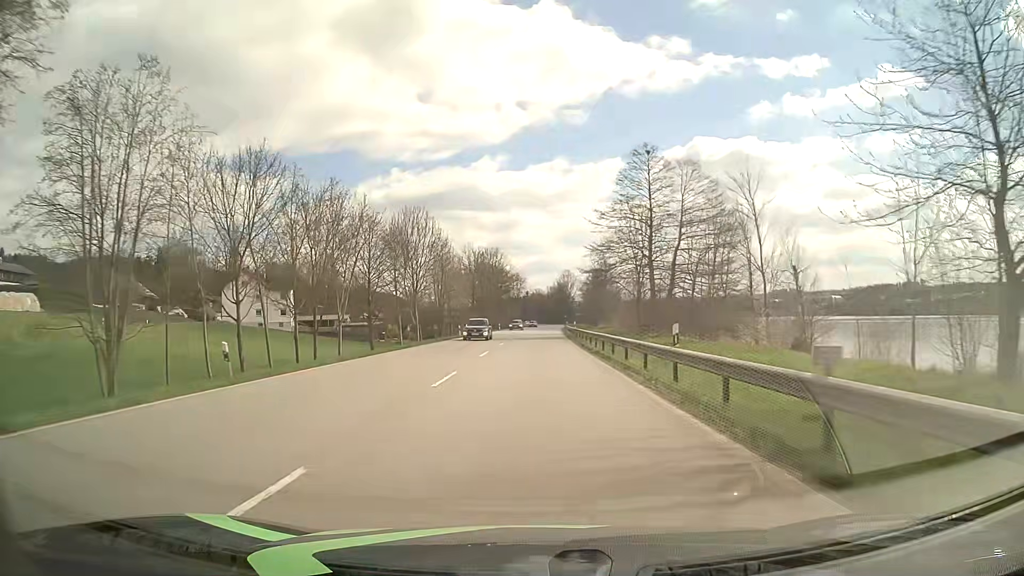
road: primary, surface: asphalt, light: Day
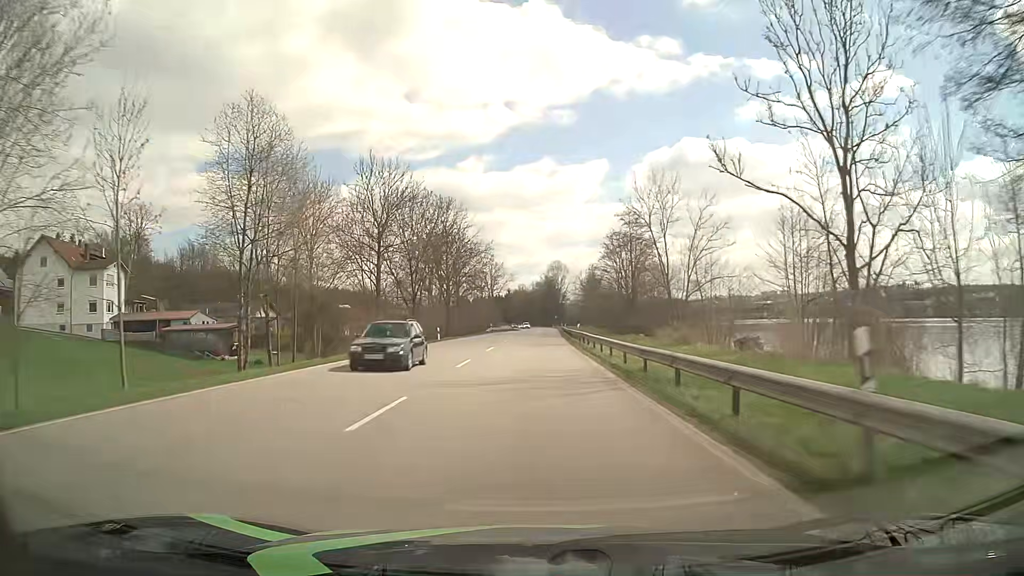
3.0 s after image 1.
(+0.5, +53.6) m; +1°
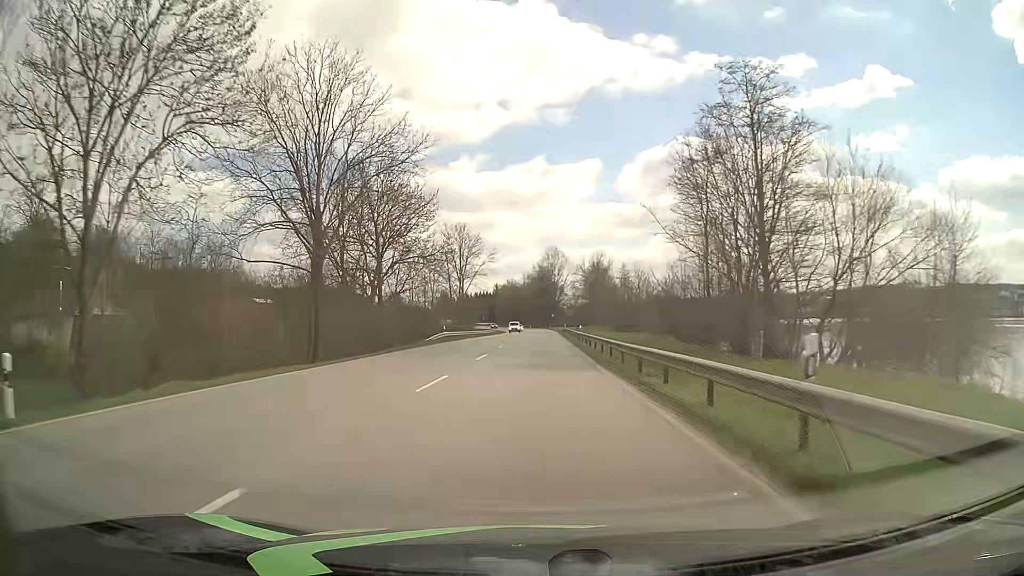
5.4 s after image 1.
(+0.1, +42.9) m; 0°
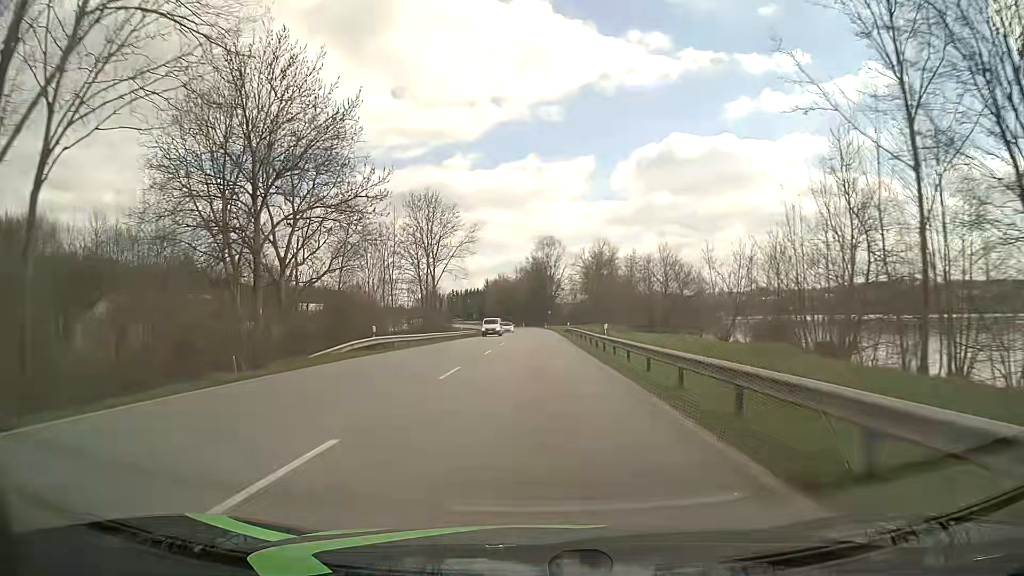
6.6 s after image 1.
(+0.1, +21.5) m; +1°
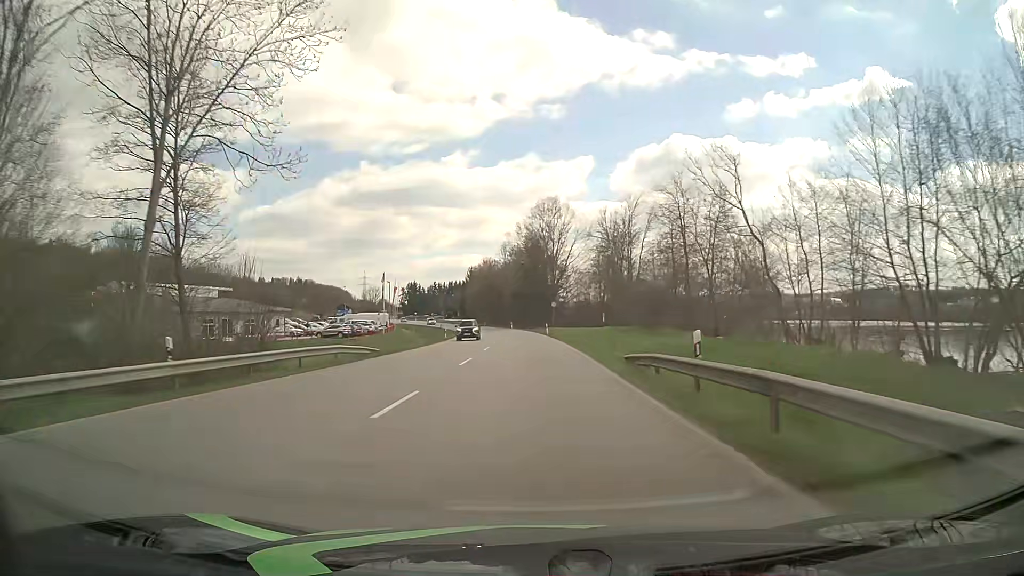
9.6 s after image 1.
(+0.3, +53.9) m; 0°
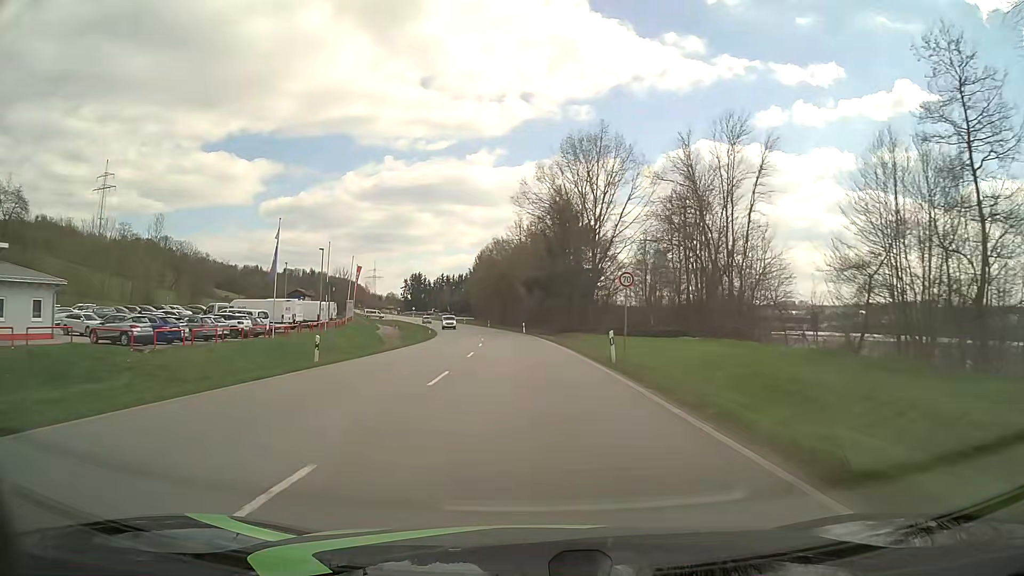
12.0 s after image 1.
(-0.5, +43.1) m; -2°
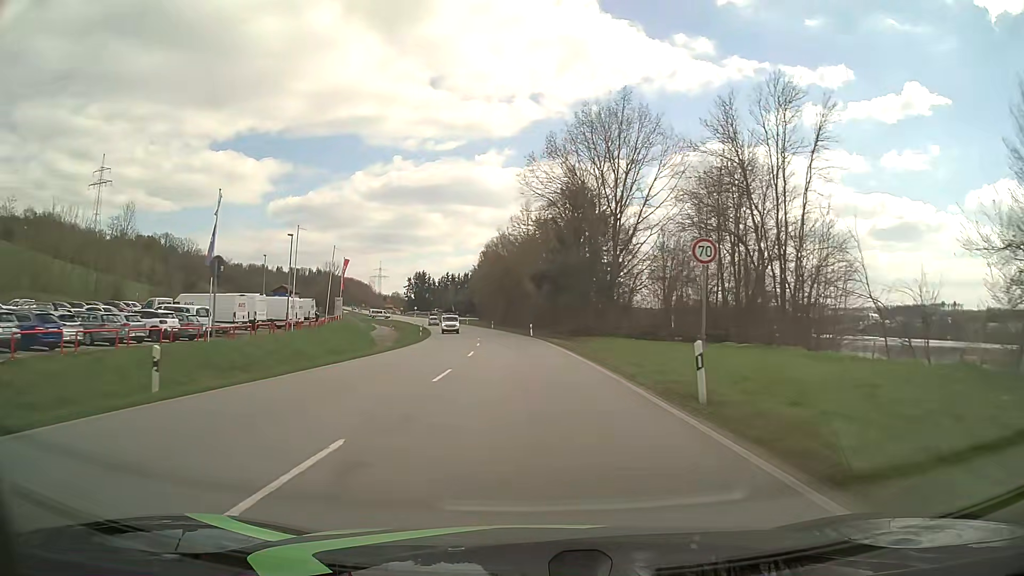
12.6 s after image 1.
(-0.1, +10.8) m; -1°
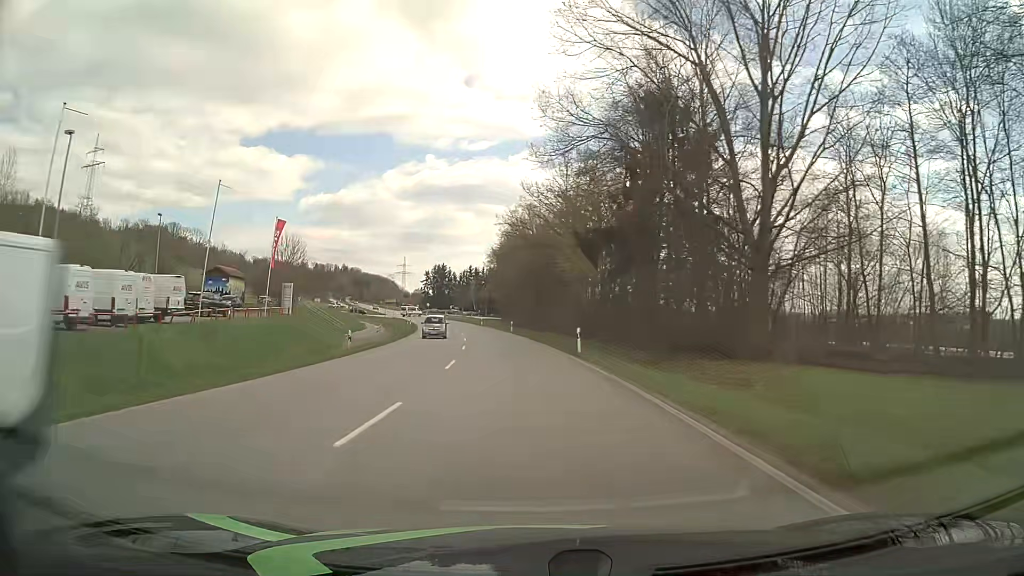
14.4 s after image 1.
(-0.7, +32.3) m; -3°
(0, +10) (0, +20) (-1, +30) (-2, +40) (-3, +50) (-4, +60) (-5, +70) (-7, +80) (-9, +89) (-10, +99) m
